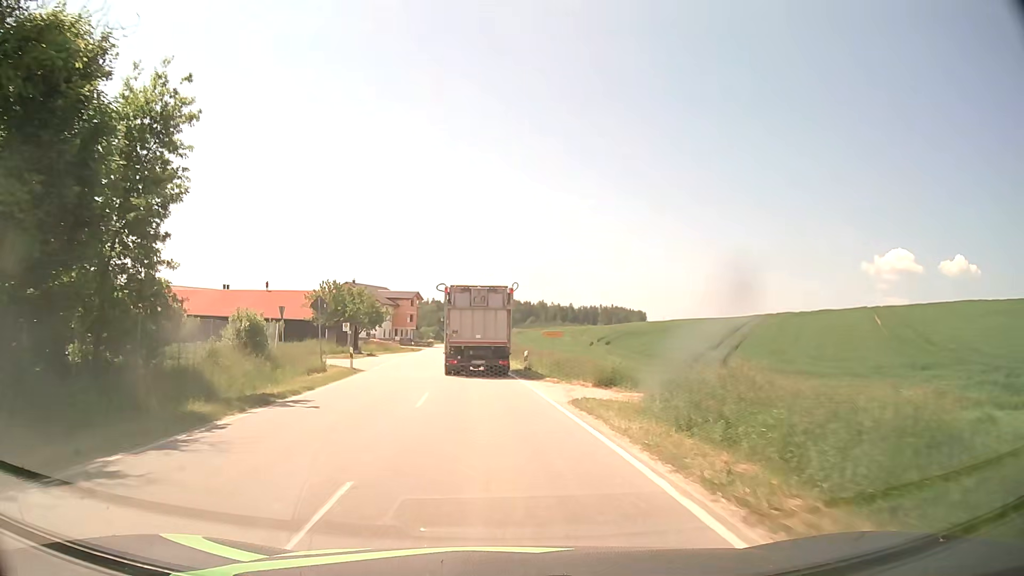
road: tertiary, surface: asphalt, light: Day
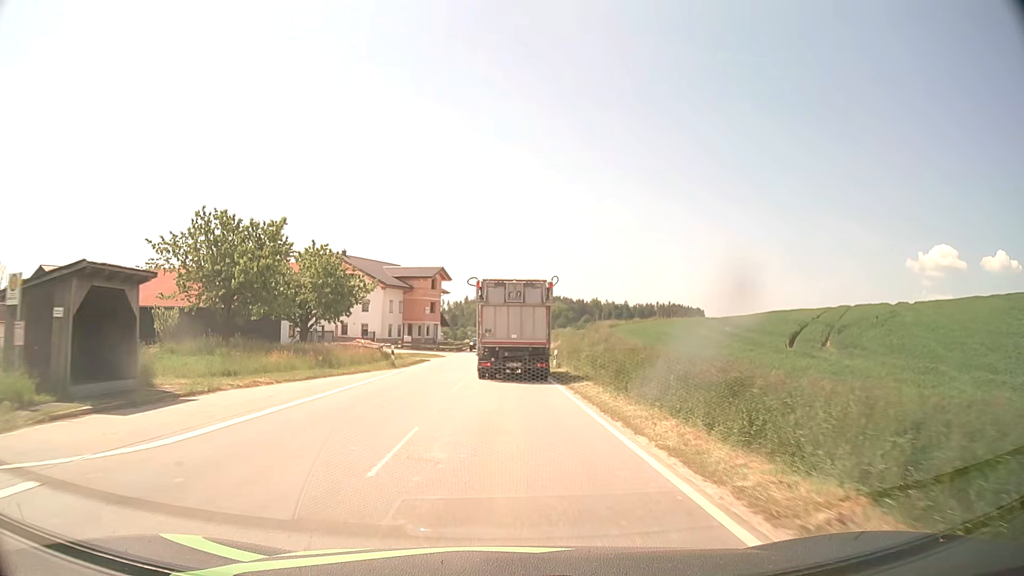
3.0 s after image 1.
(-2.3, +43.5) m; -4°
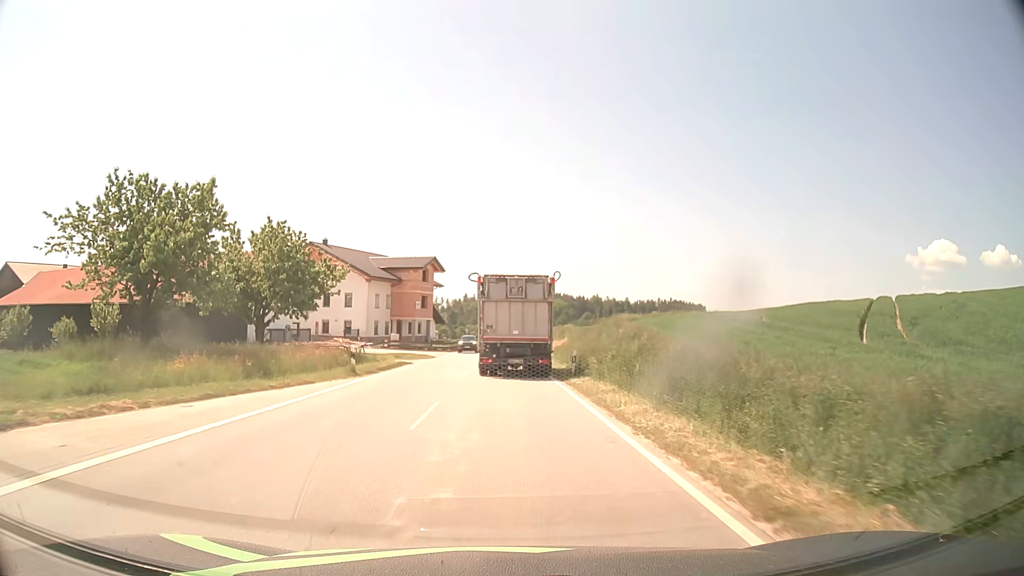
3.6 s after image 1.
(0.0, +8.5) m; 0°
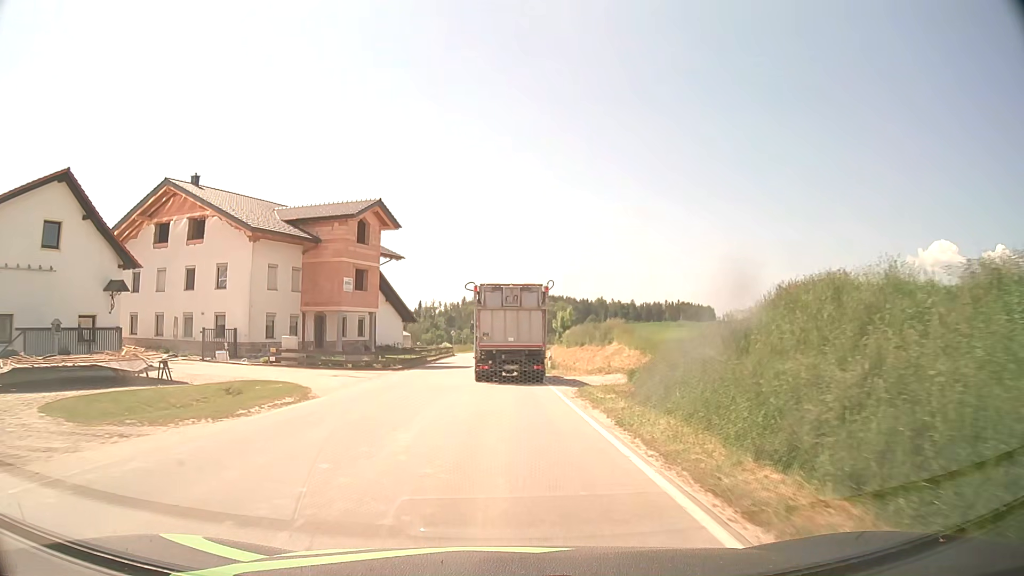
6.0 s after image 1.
(0.0, +32.8) m; 0°
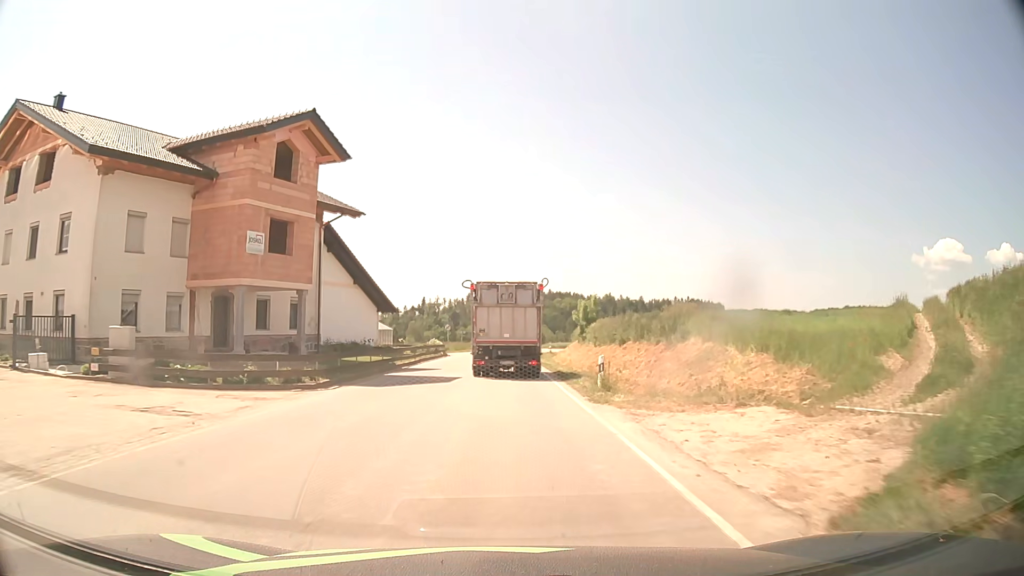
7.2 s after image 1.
(0.0, +16.3) m; 0°
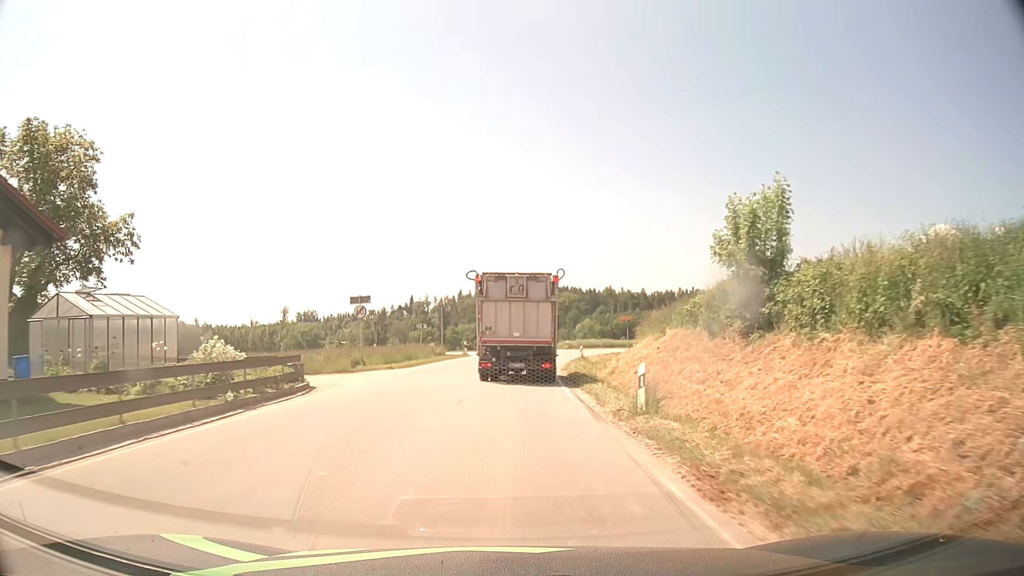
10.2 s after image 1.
(+0.2, +41.2) m; +1°
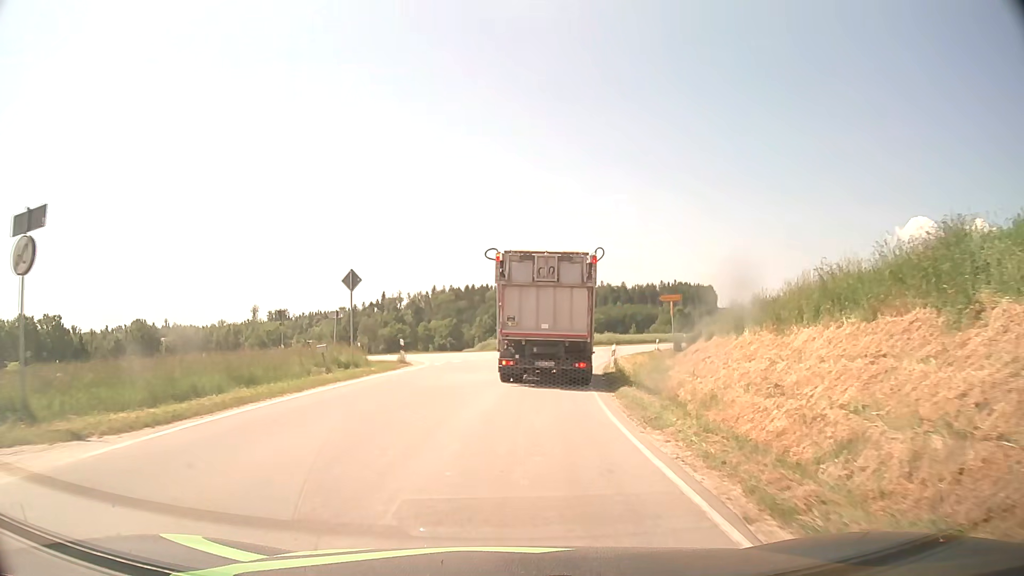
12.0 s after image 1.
(+0.2, +21.8) m; +2°
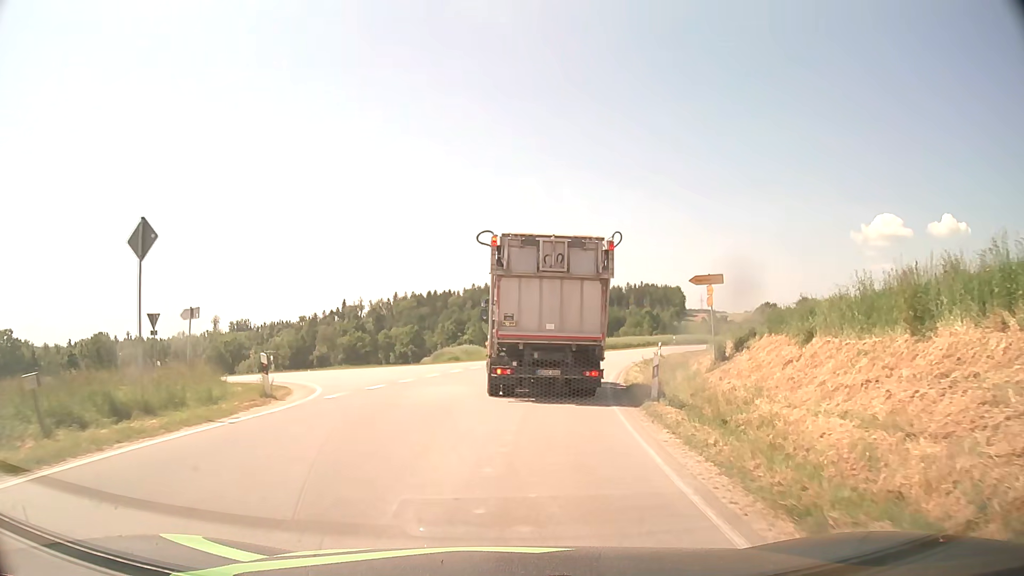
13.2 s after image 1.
(+0.3, +12.4) m; +3°
(0, +10) (+1, +20) (+3, +30) (+6, +39) (+9, +49) (+13, +58) (+18, +67) (+24, +75) (+30, +83) (+37, +90) m
